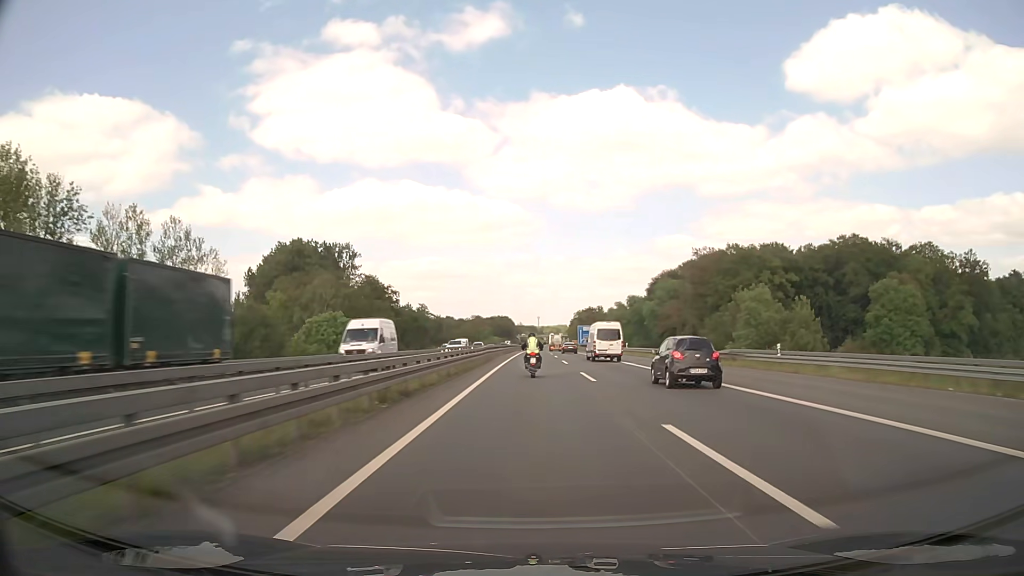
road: motorway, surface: asphalt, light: Day
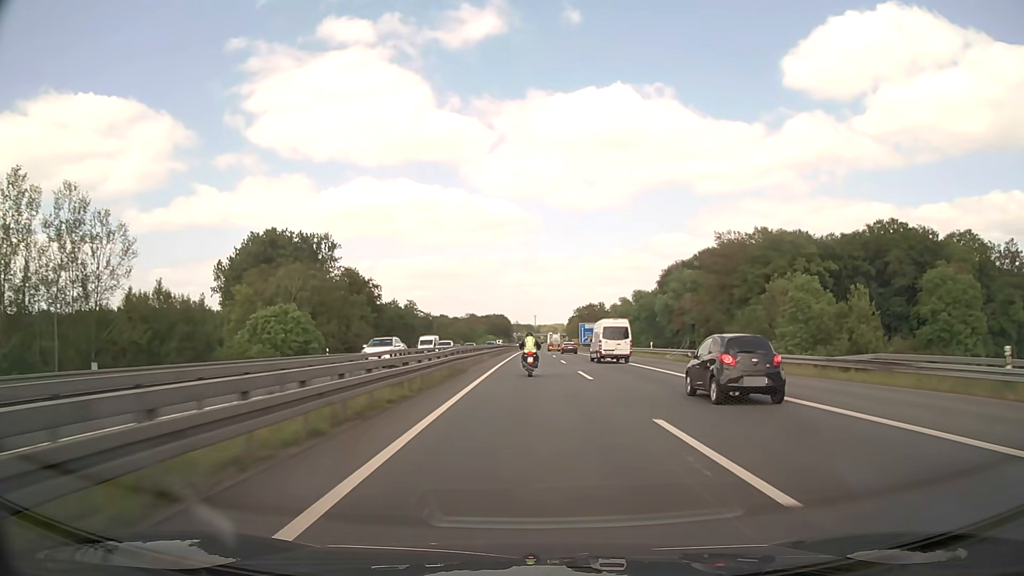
(+0.1, +17.7) m; 0°
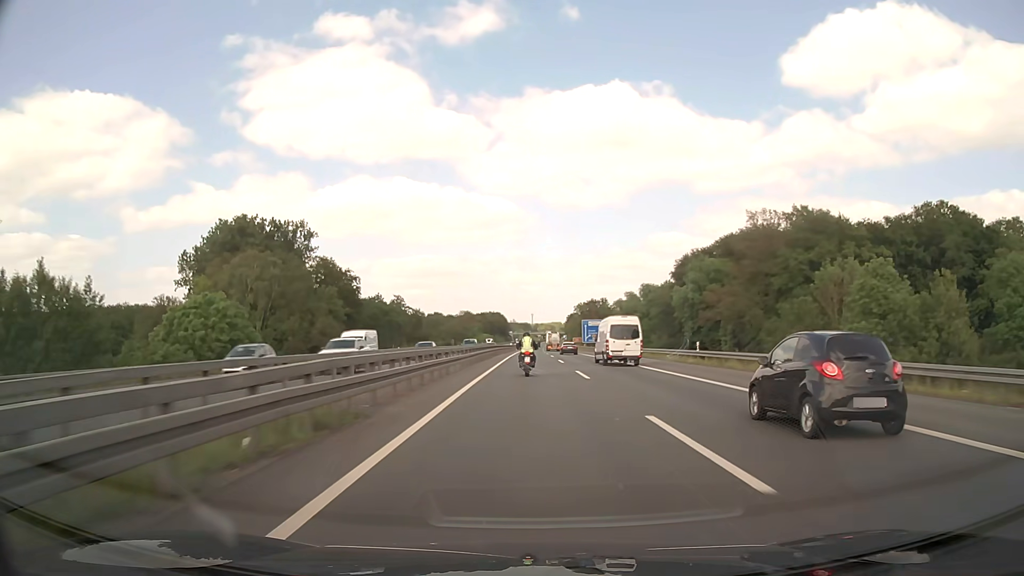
(0.0, +17.8) m; 0°
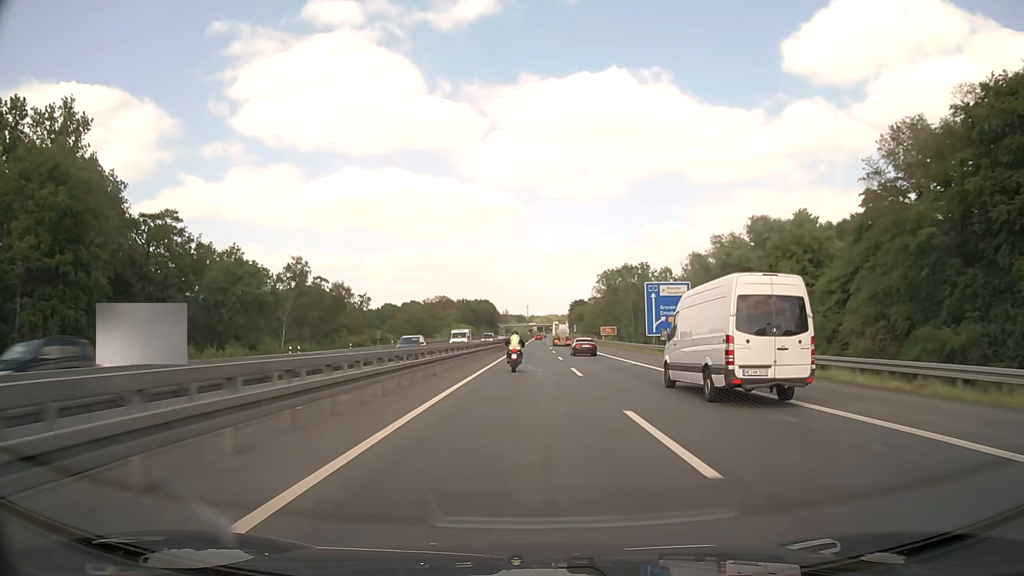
(+0.6, +90.5) m; 0°
